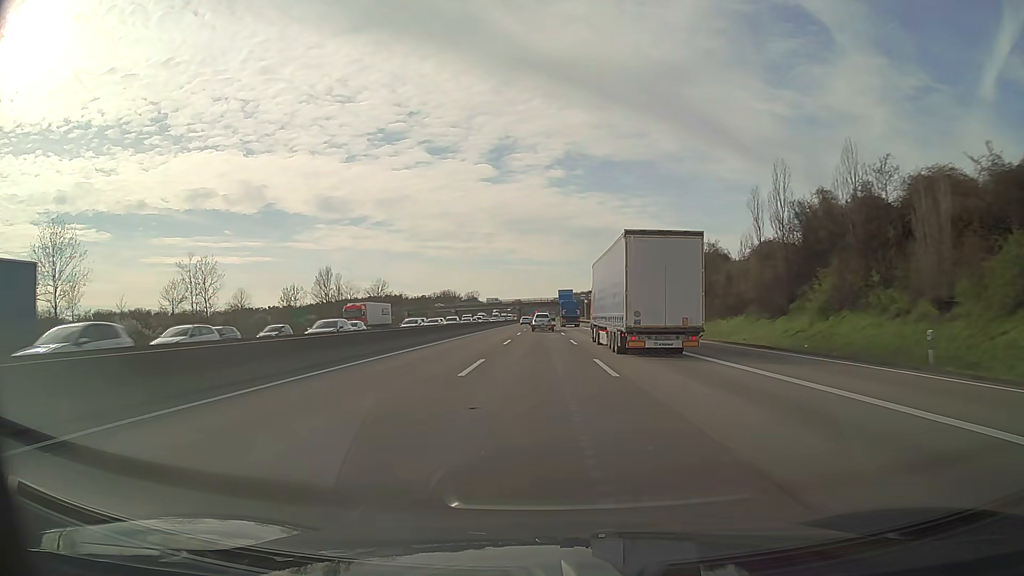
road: motorway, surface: asphalt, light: Day
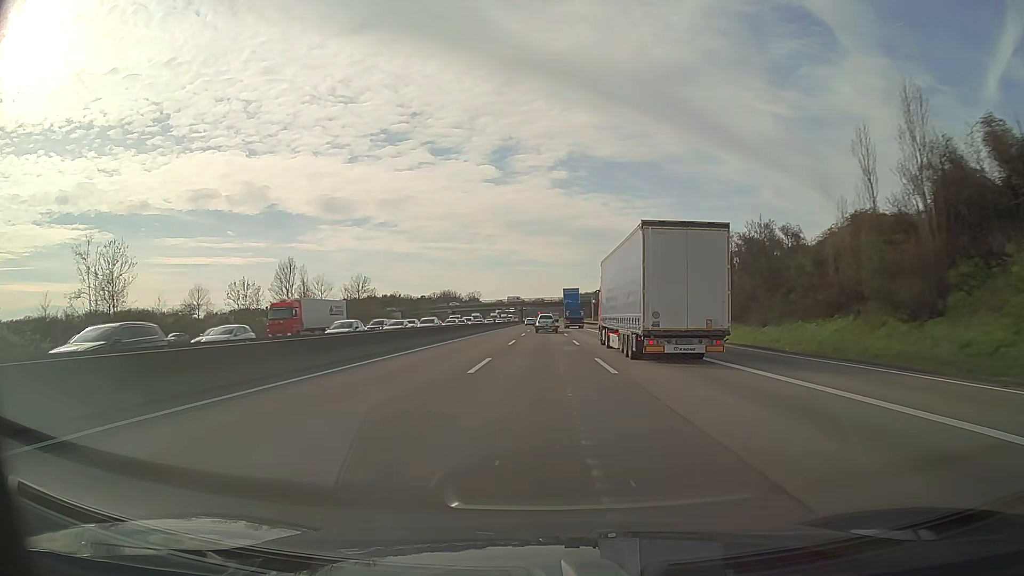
(-0.1, +16.9) m; 0°
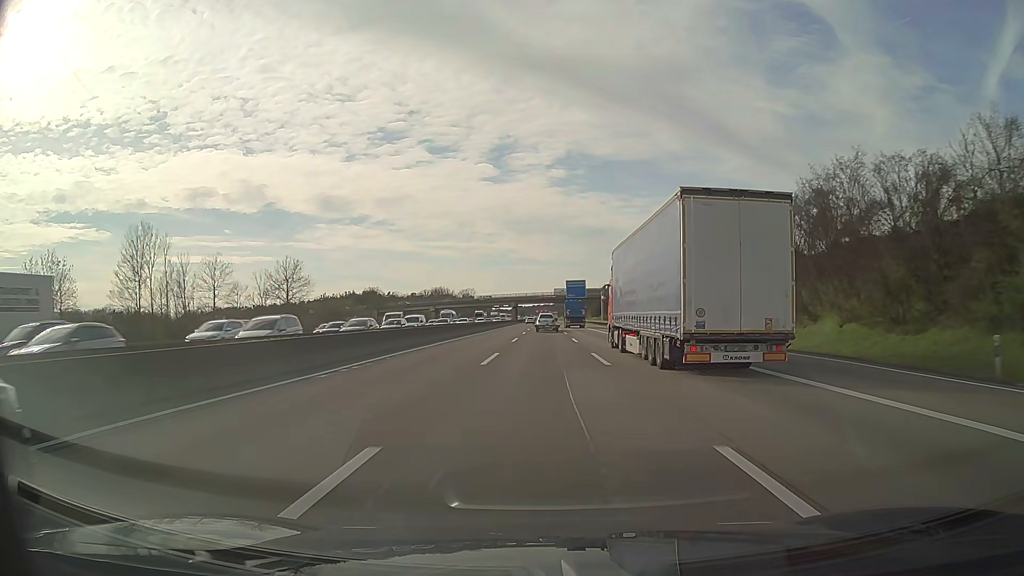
(-0.1, +33.6) m; 0°
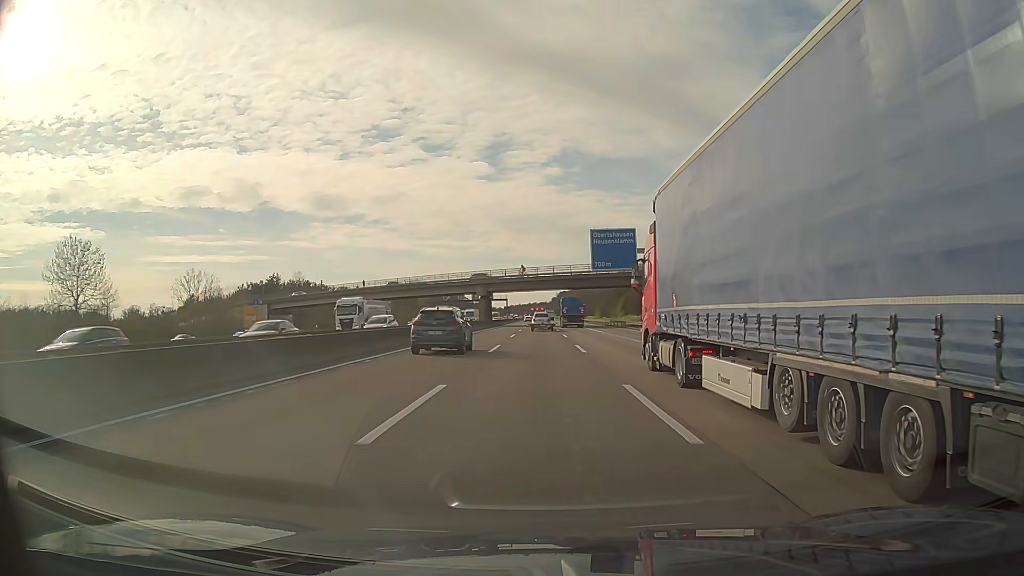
(+0.4, +84.0) m; 0°
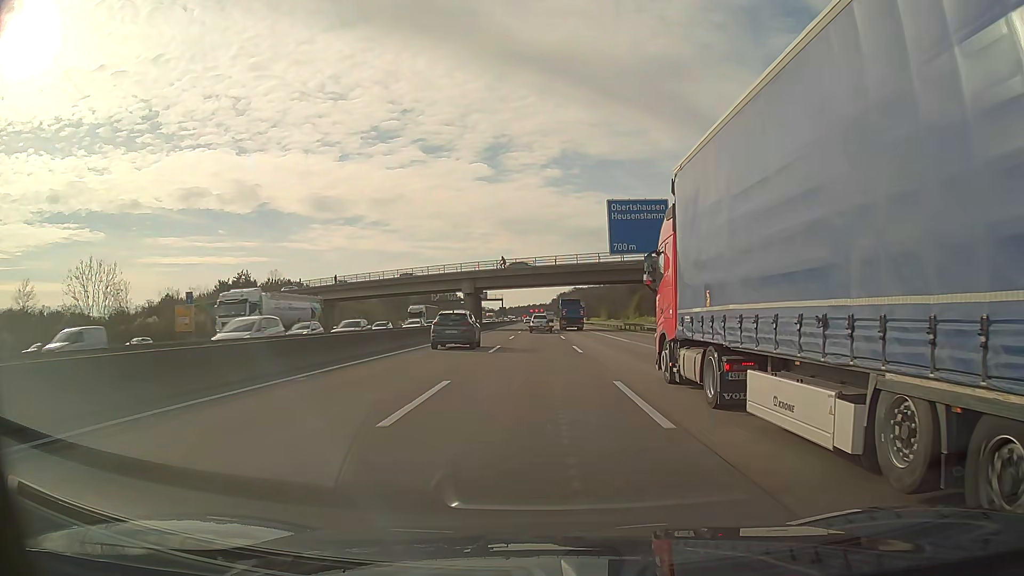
(0.0, +16.8) m; 0°
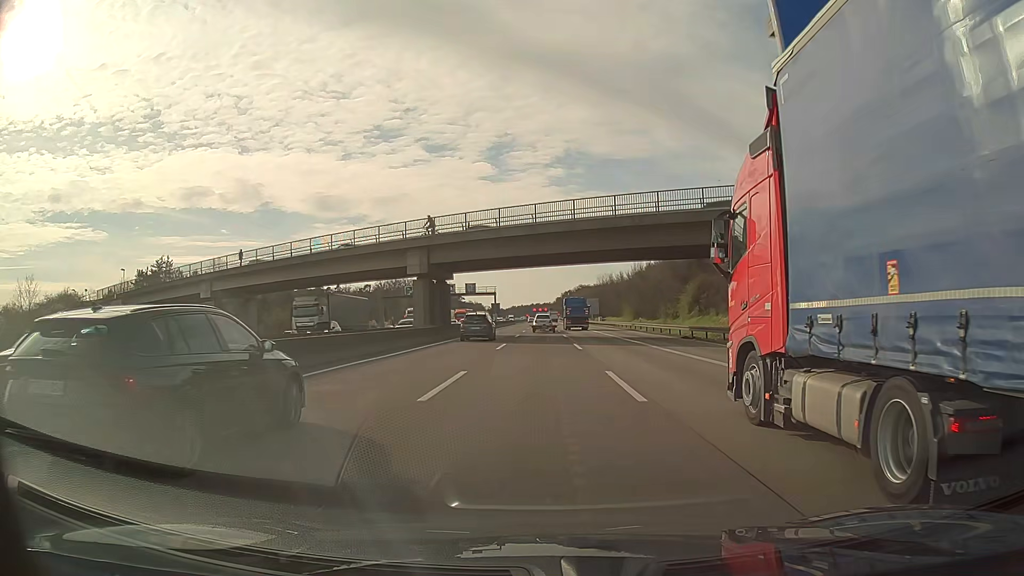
(-0.2, +33.5) m; 0°
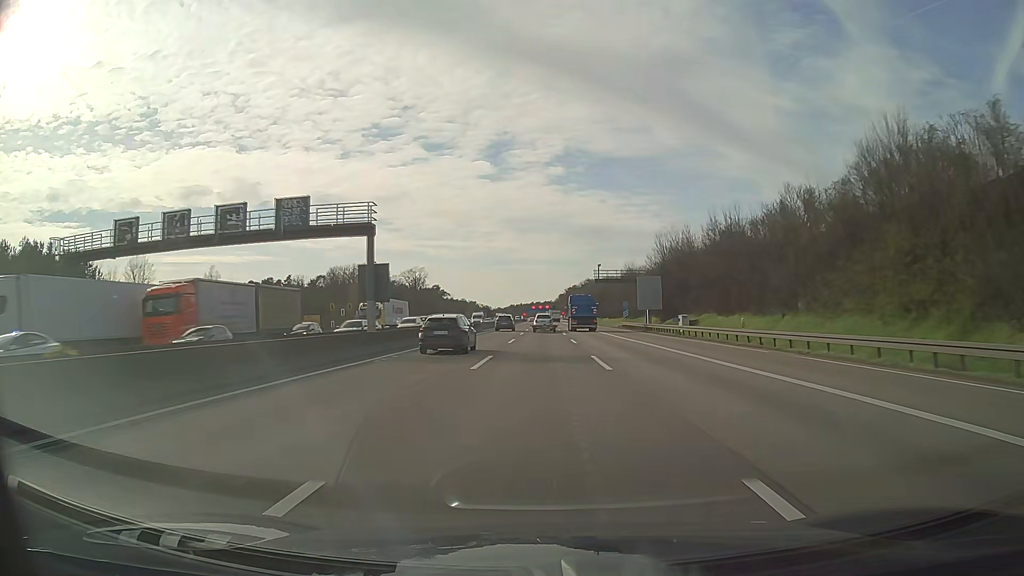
(+0.2, +83.6) m; 0°
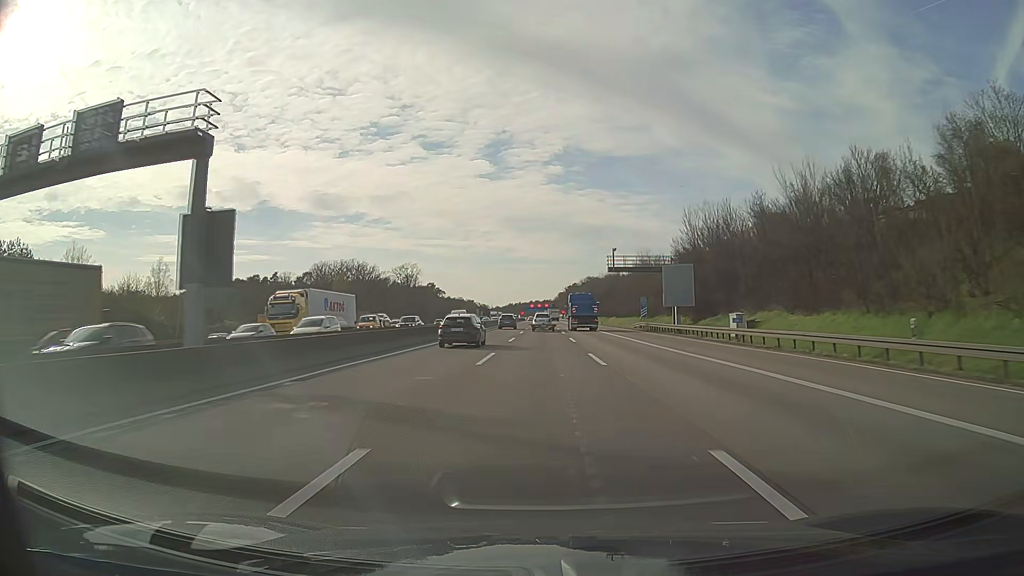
(0.0, +16.7) m; 0°
(0, +10) (0, +20) (0, +30) (0, +40) (0, +50) (0, +60) (0, +70) (0, +80) (0, +90) (0, +100) m
